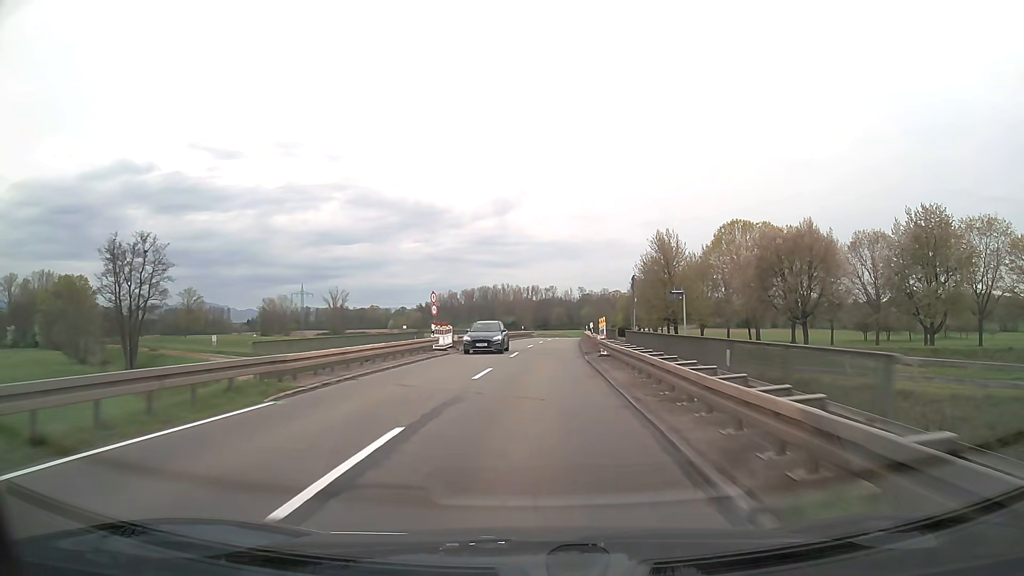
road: secondary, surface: asphalt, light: Day
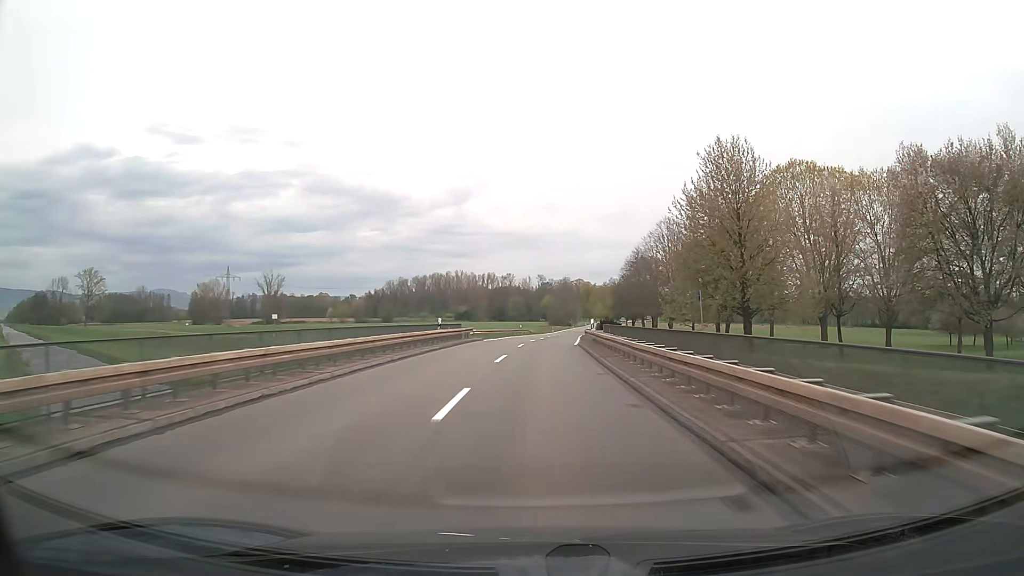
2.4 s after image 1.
(+1.3, +43.6) m; +4°
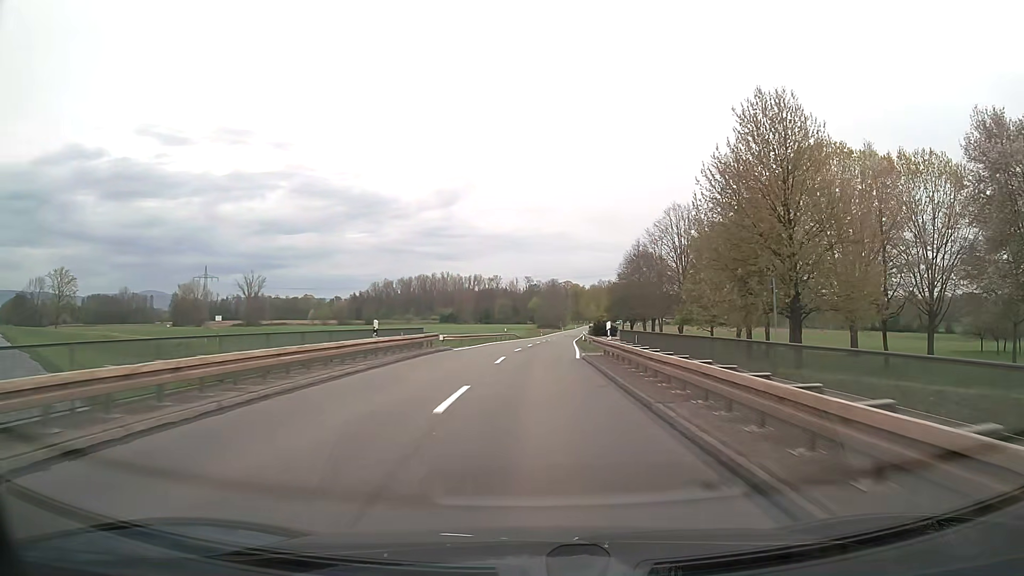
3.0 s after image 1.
(+0.1, +11.0) m; +1°
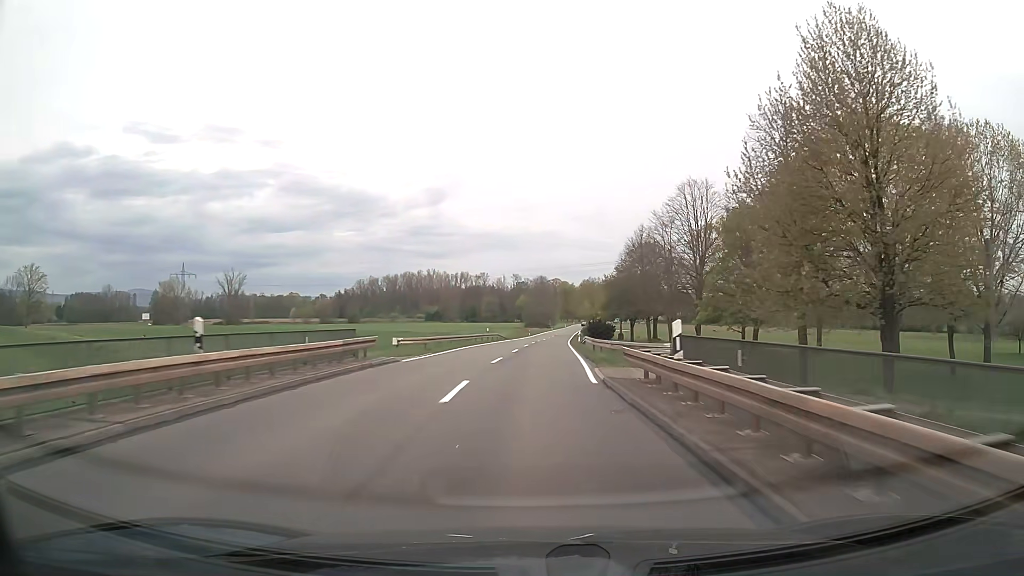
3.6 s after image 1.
(+0.1, +11.0) m; +1°
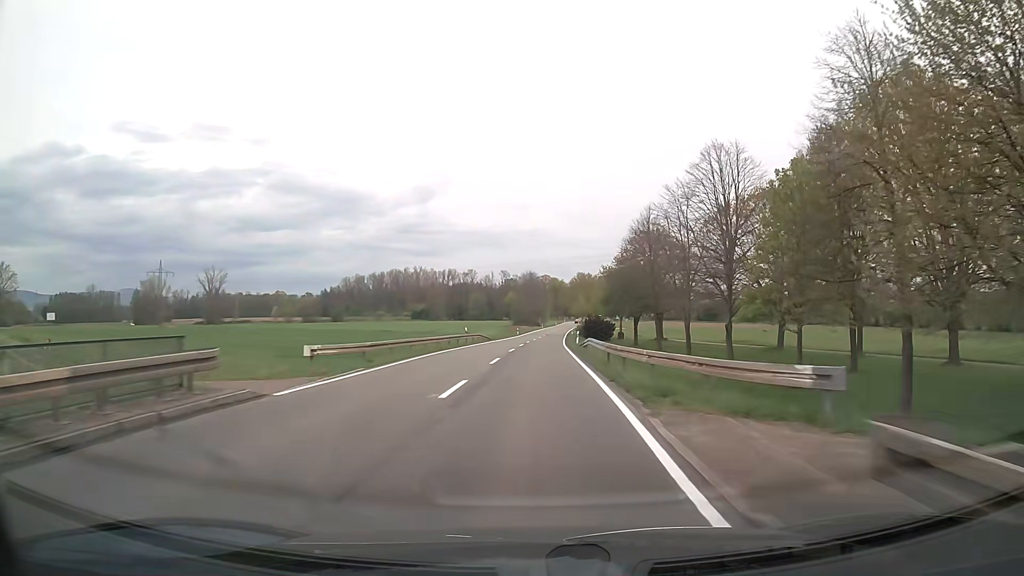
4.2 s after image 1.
(+0.1, +11.0) m; +1°
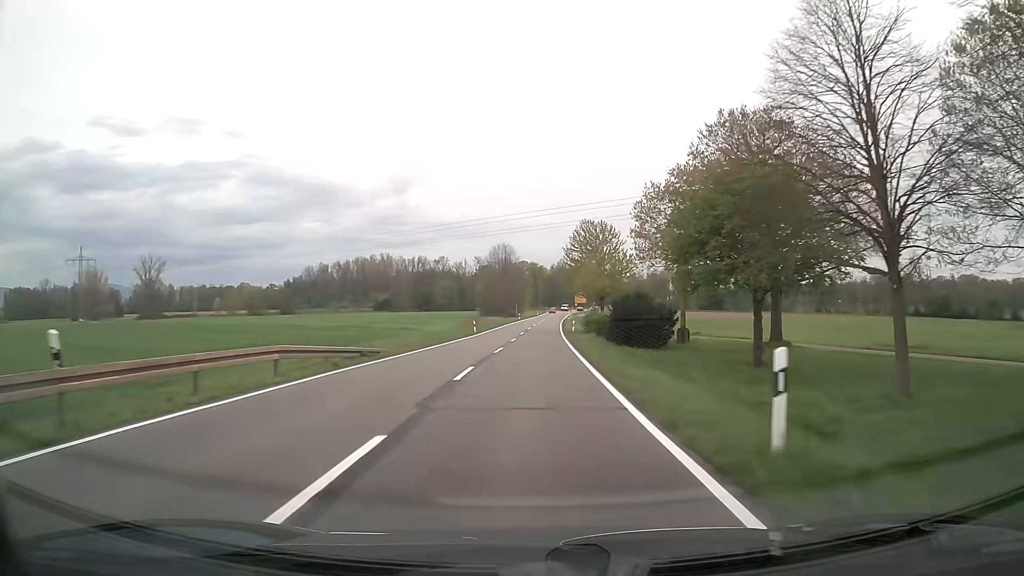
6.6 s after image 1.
(+0.6, +44.4) m; +2°
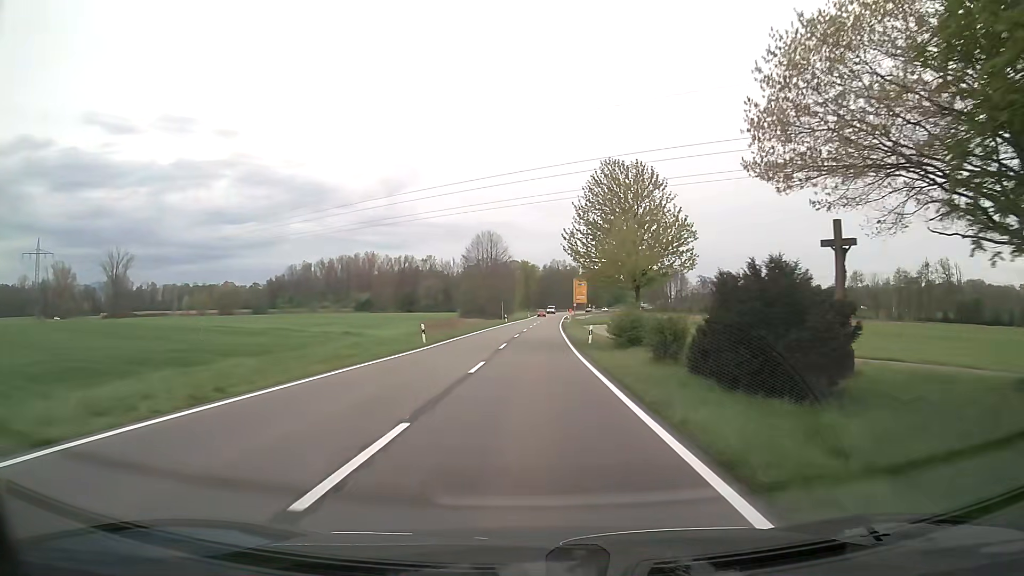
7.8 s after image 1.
(+0.1, +22.3) m; +1°
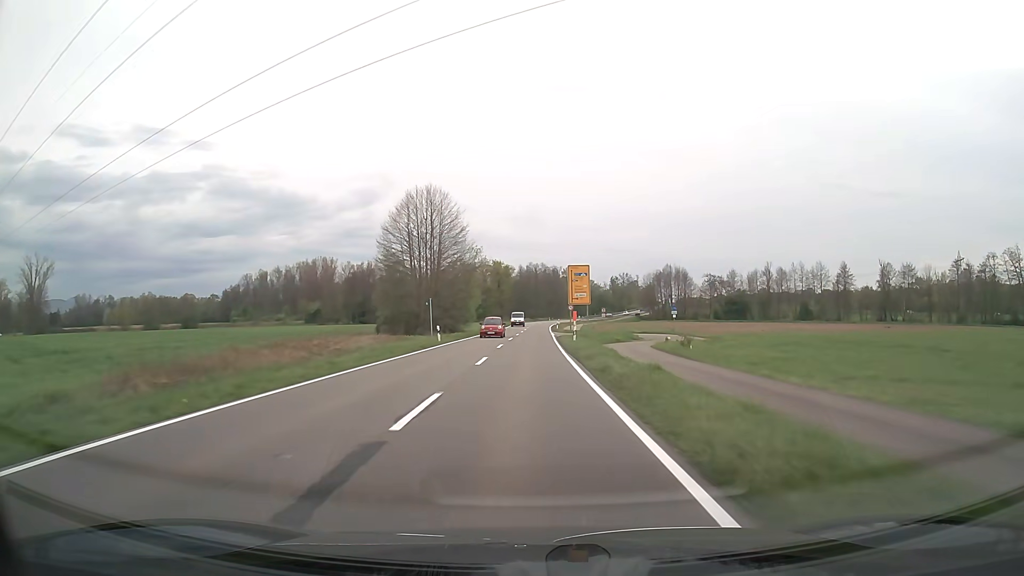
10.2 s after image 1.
(+0.7, +44.9) m; +2°
(0, +10) (0, +20) (0, +30) (0, +40) (0, +50) (0, +60) (0, +70) (+1, +80) (+1, +90) (+1, +100) m
